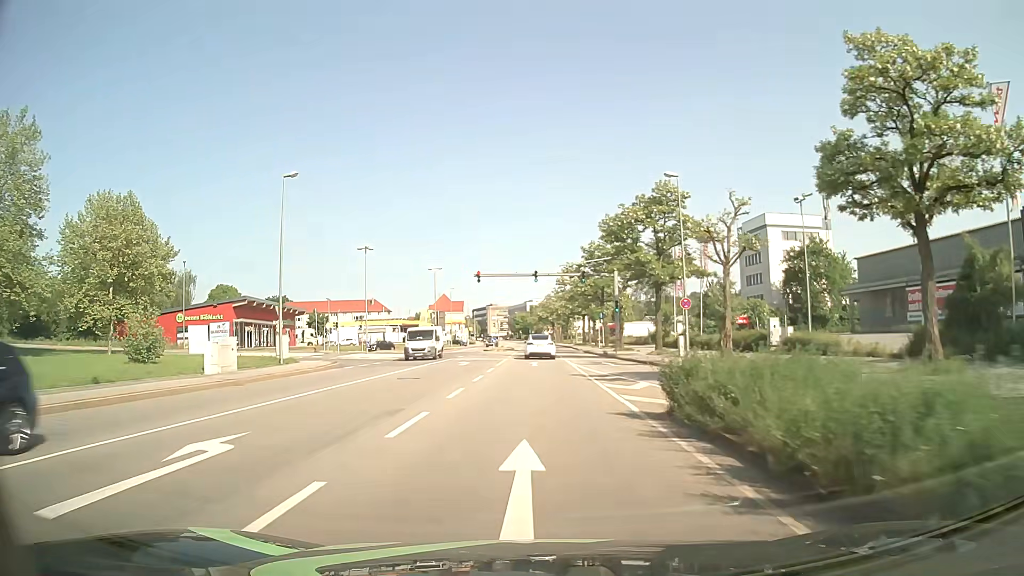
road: primary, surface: asphalt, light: Day
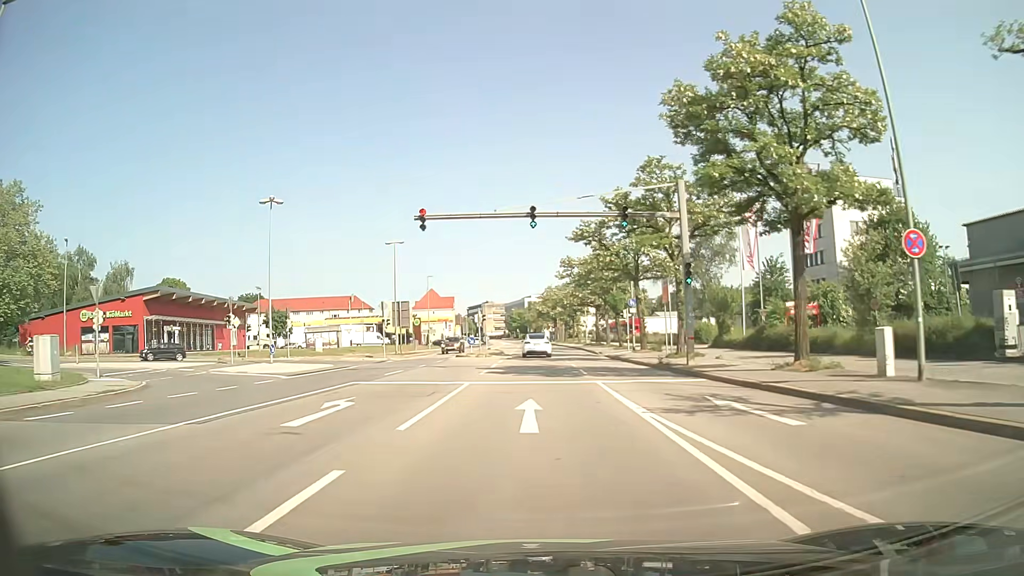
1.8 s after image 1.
(+0.1, +23.5) m; 0°
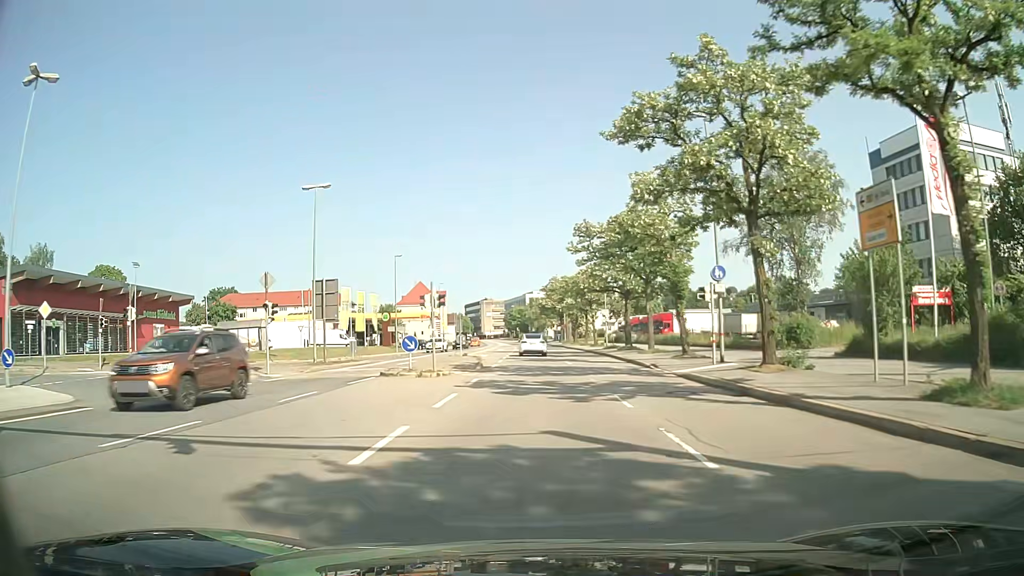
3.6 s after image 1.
(-0.1, +23.4) m; 0°
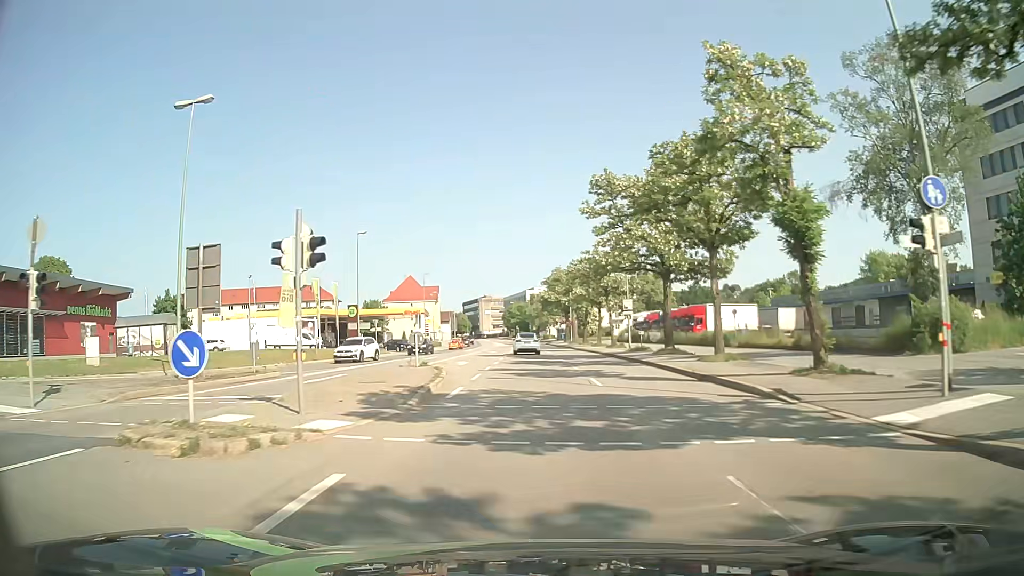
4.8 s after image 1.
(0.0, +15.6) m; 0°
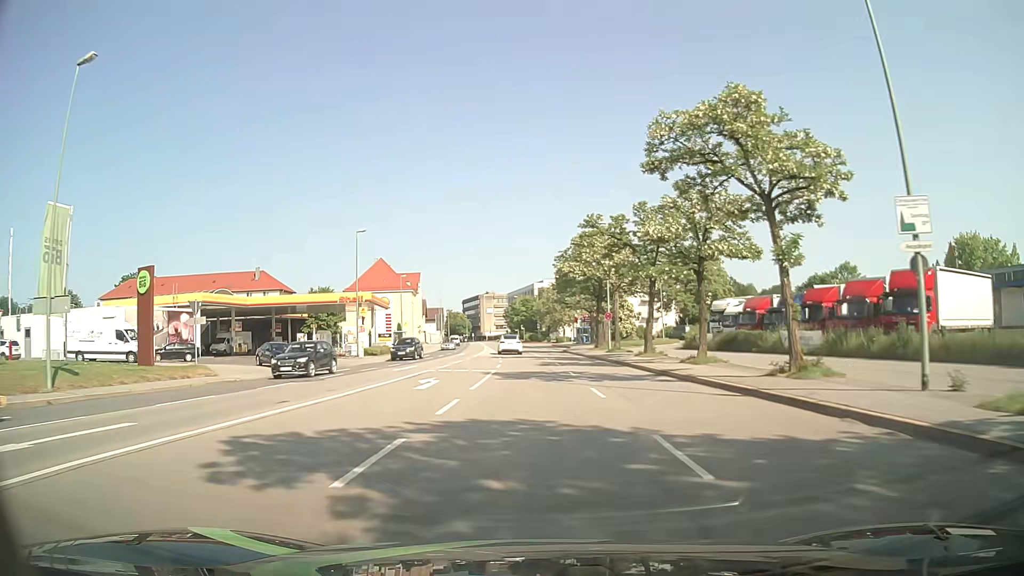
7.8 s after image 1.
(-0.1, +38.9) m; 0°
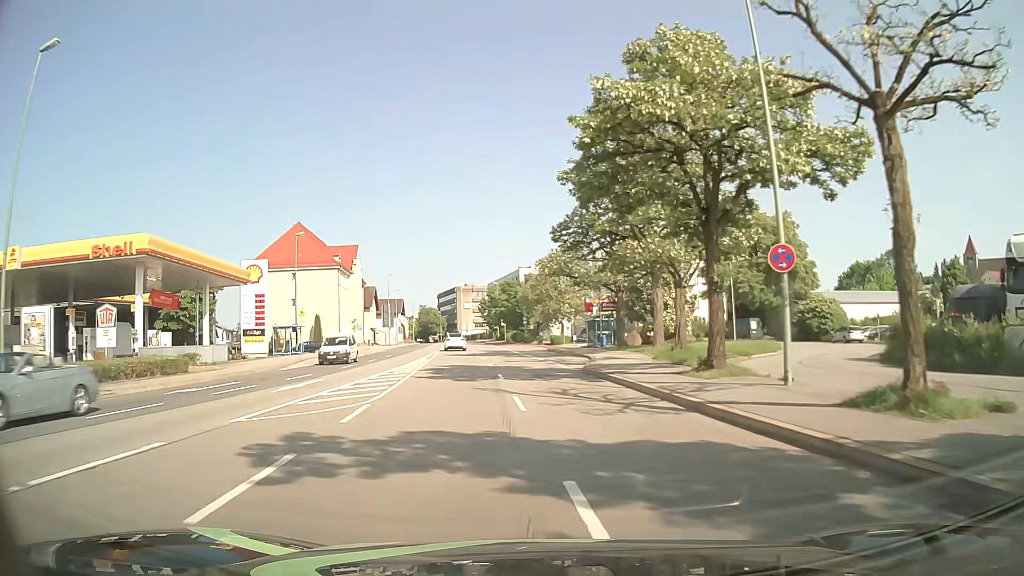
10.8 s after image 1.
(-0.6, +38.8) m; 0°
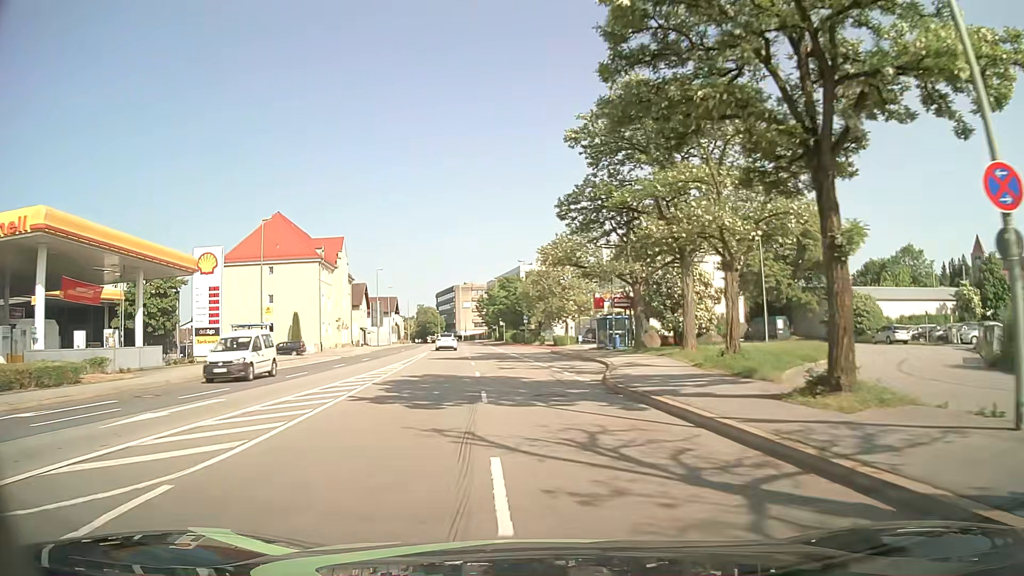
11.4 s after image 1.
(0.0, +7.7) m; 0°
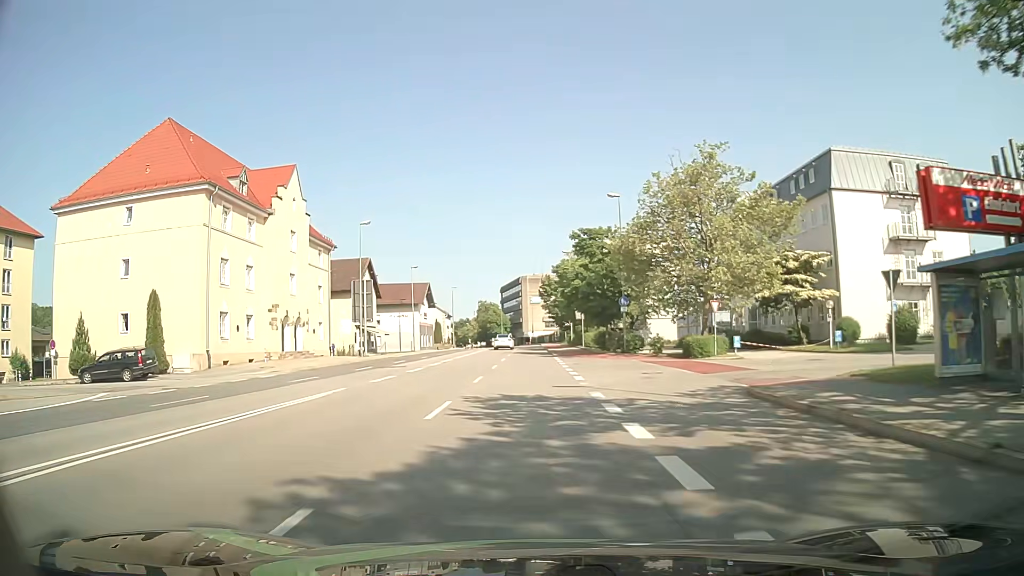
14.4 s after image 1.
(-1.9, +38.6) m; -6°
(0, +10) (0, +20) (-1, +30) (-1, +40) (-1, +50) (-1, +60) (-1, +70) (-1, +80) (-2, +90) (-2, +100) m
